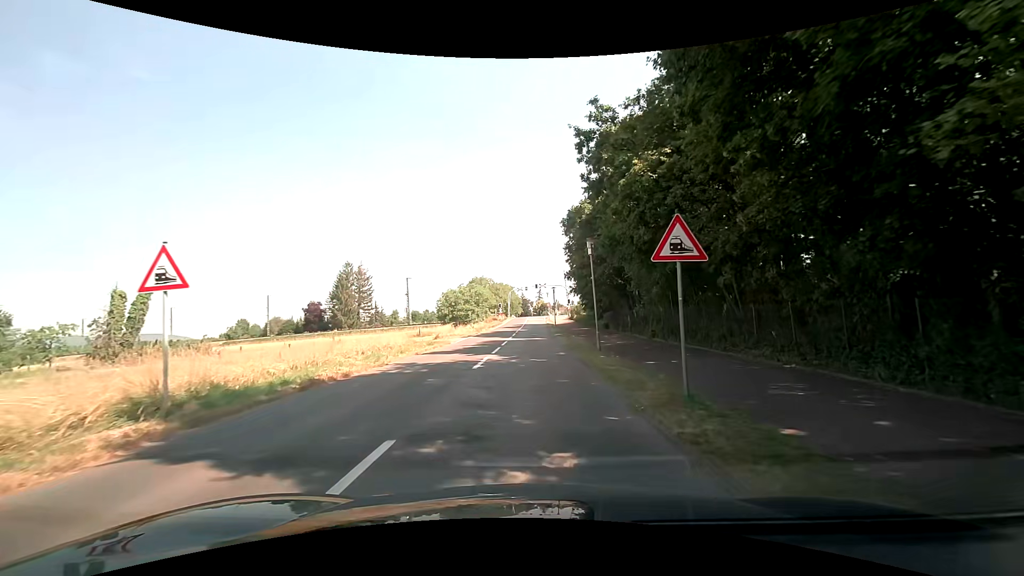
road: secondary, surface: asphalt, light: Day
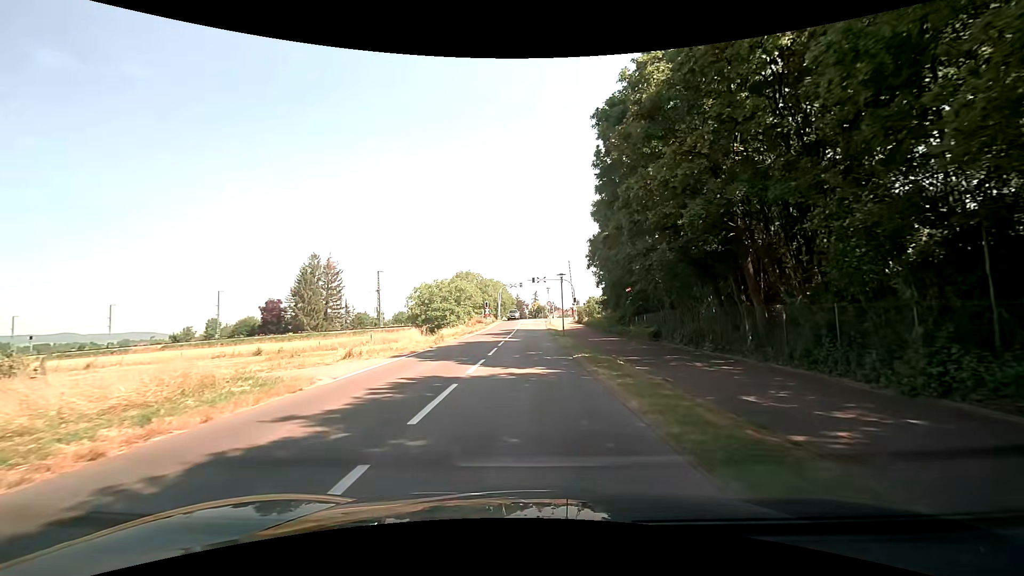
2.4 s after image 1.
(-0.1, +19.0) m; 0°
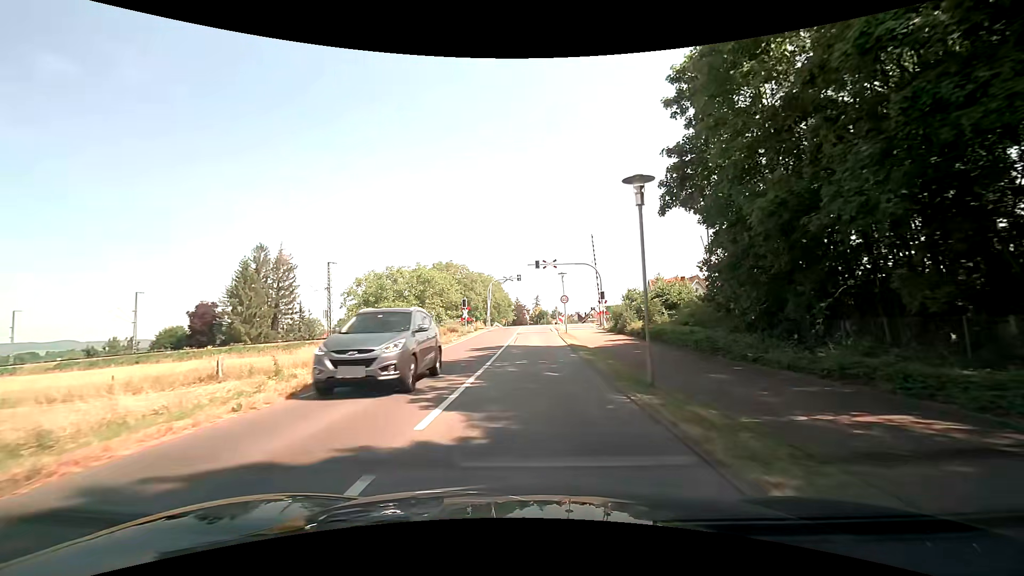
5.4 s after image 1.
(0.0, +24.4) m; -1°
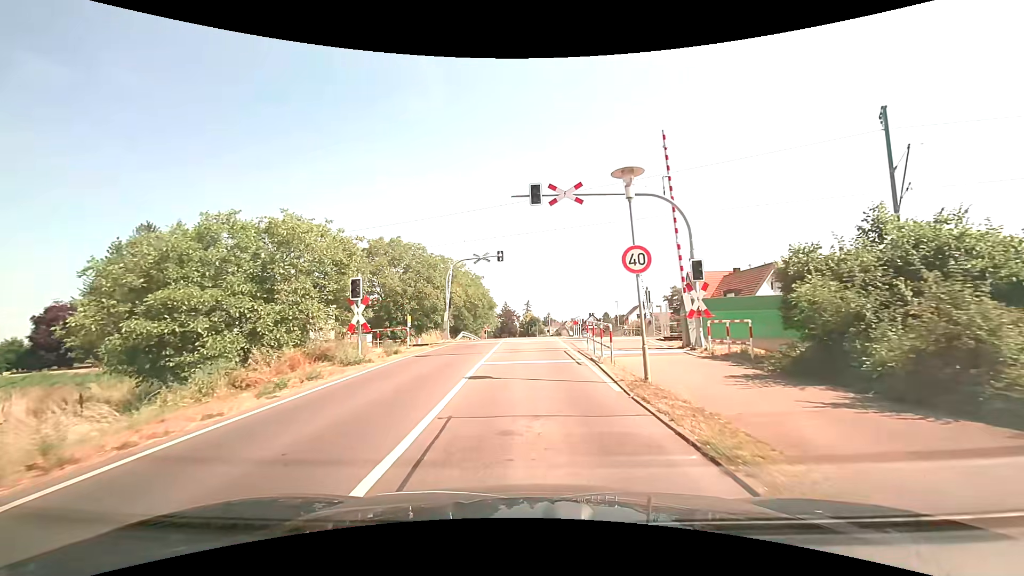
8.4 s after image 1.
(+0.4, +25.7) m; +2°
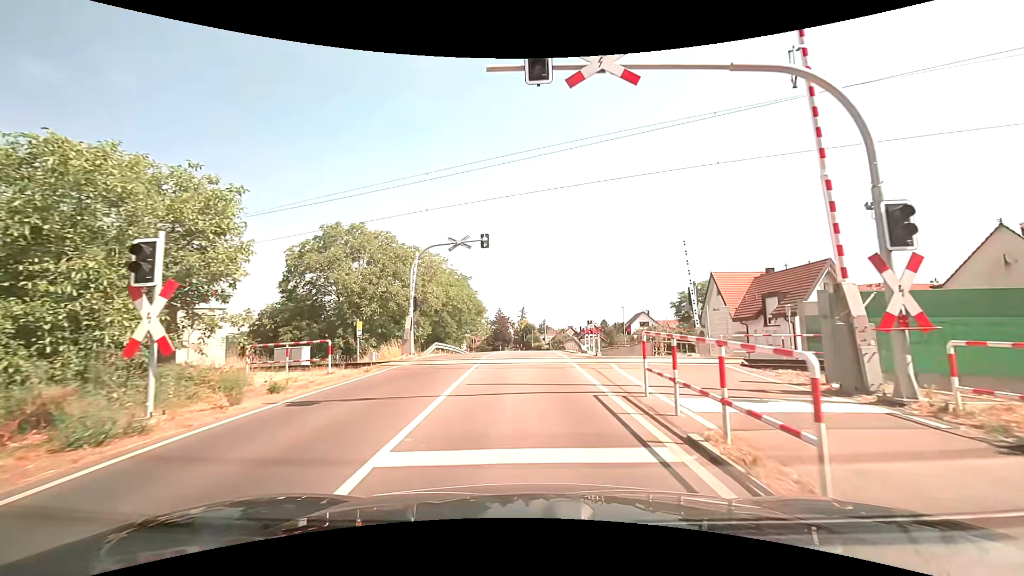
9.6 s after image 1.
(+0.1, +9.5) m; +1°
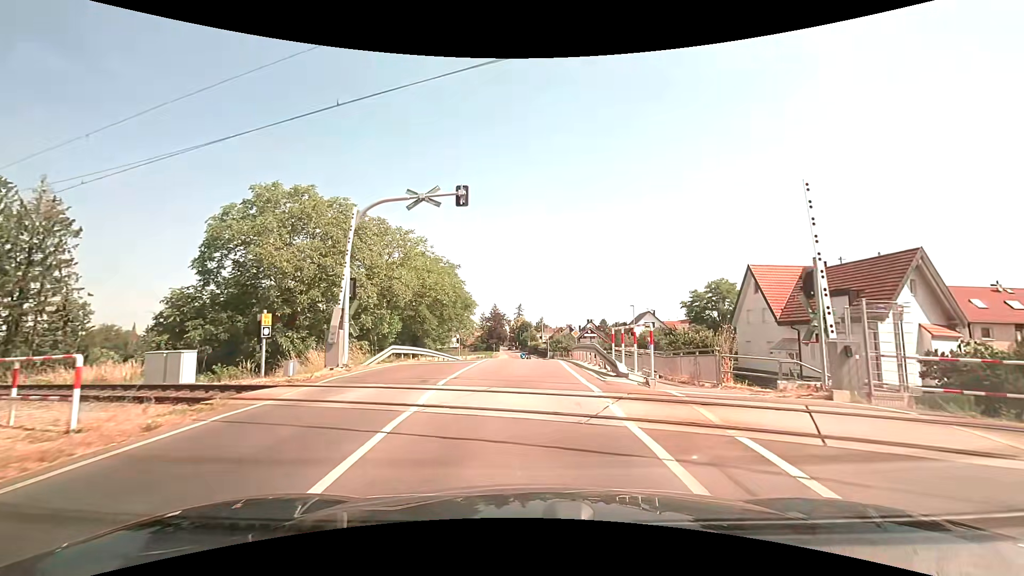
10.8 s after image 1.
(-0.1, +9.0) m; 0°
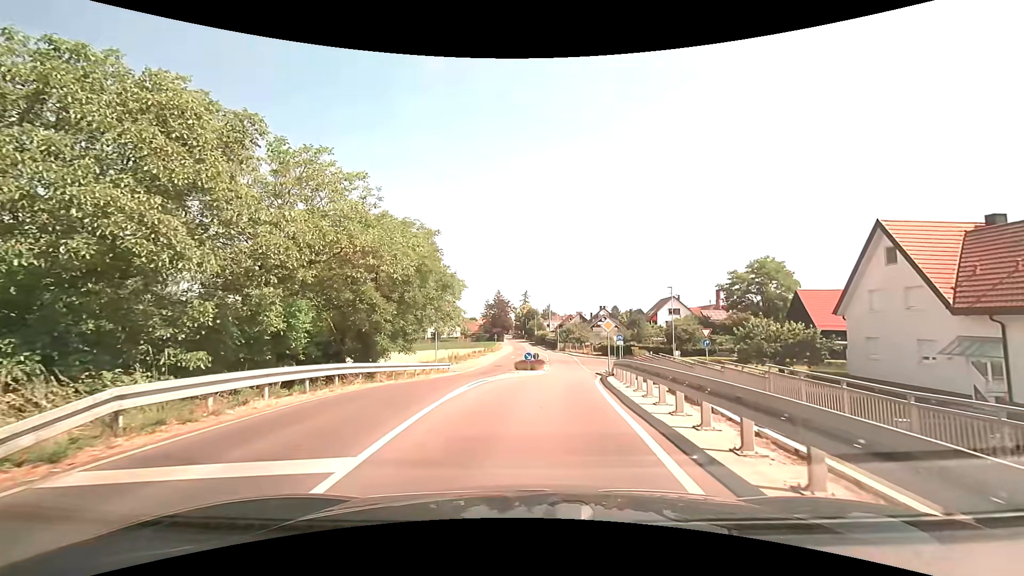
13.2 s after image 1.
(0.0, +14.4) m; -1°
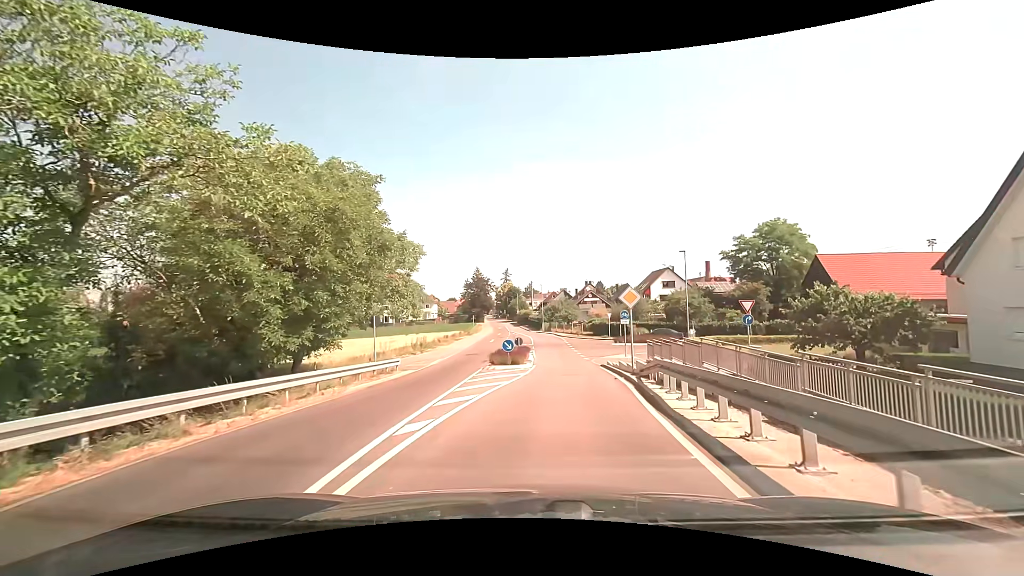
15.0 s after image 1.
(0.0, +10.1) m; +2°
(0, +10) (+1, +20) (+2, +30) (+2, +40) (+2, +50) (+2, +60) (+1, +70) (0, +80) (-2, +90) (-3, +100) m
